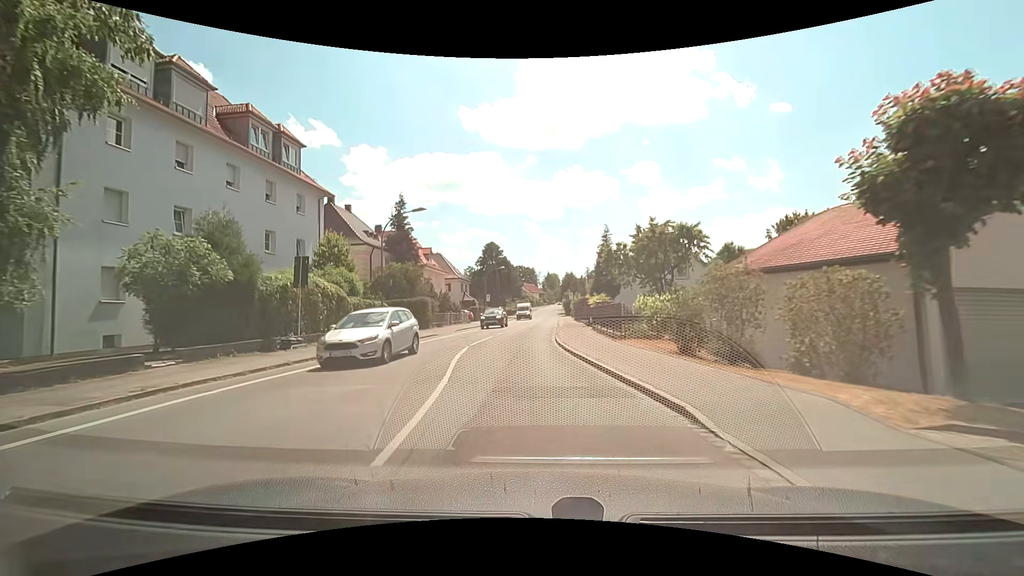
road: tertiary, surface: asphalt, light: Day
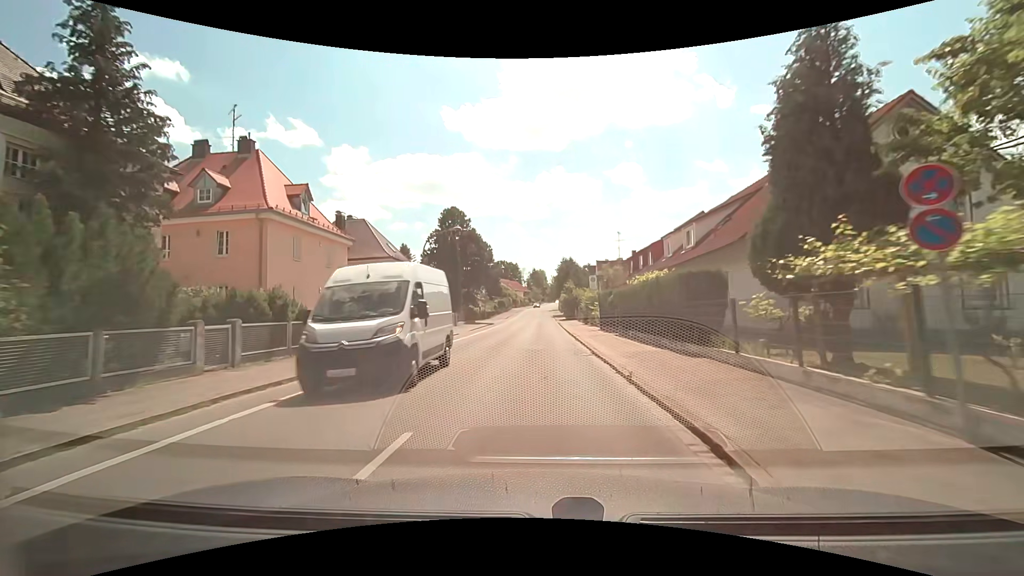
(-0.6, +33.7) m; +1°
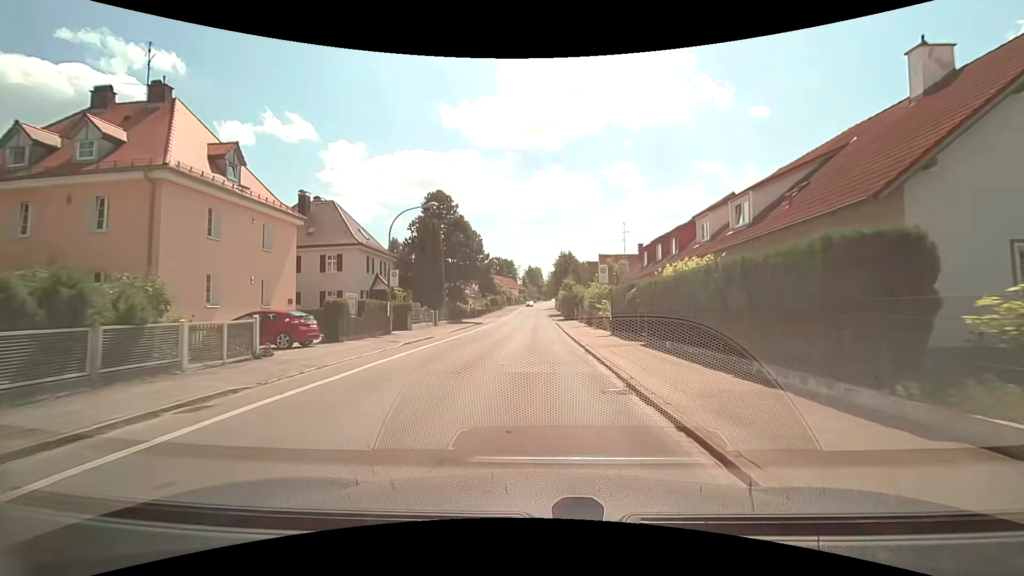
(0.0, +7.2) m; 0°
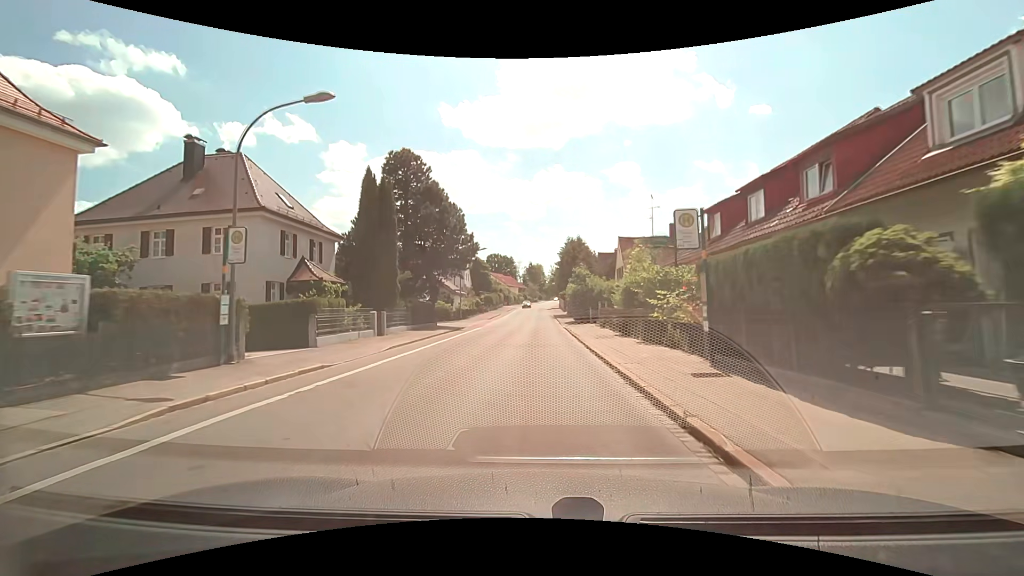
(0.0, +14.3) m; 0°
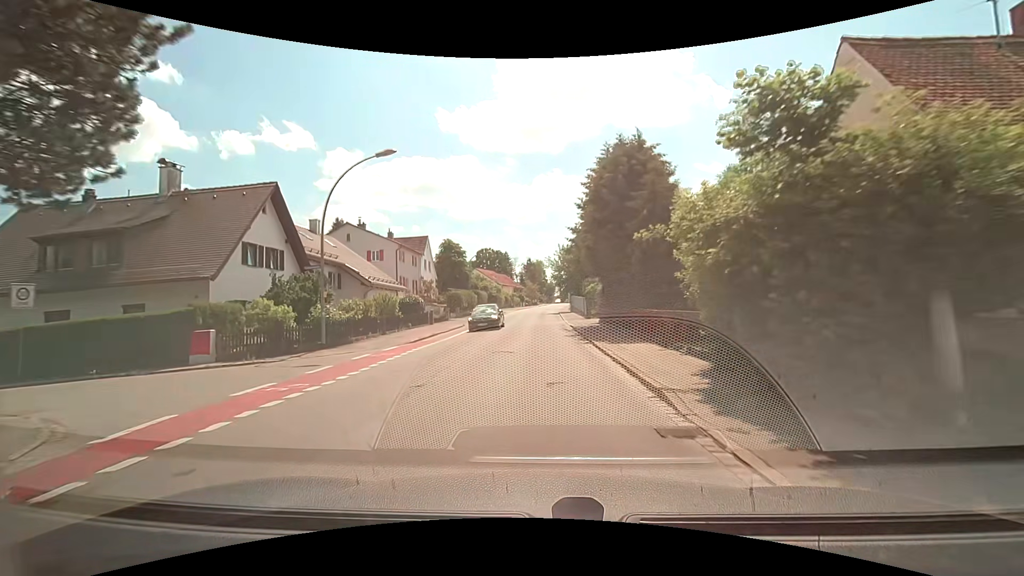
(+0.4, +35.4) m; +1°
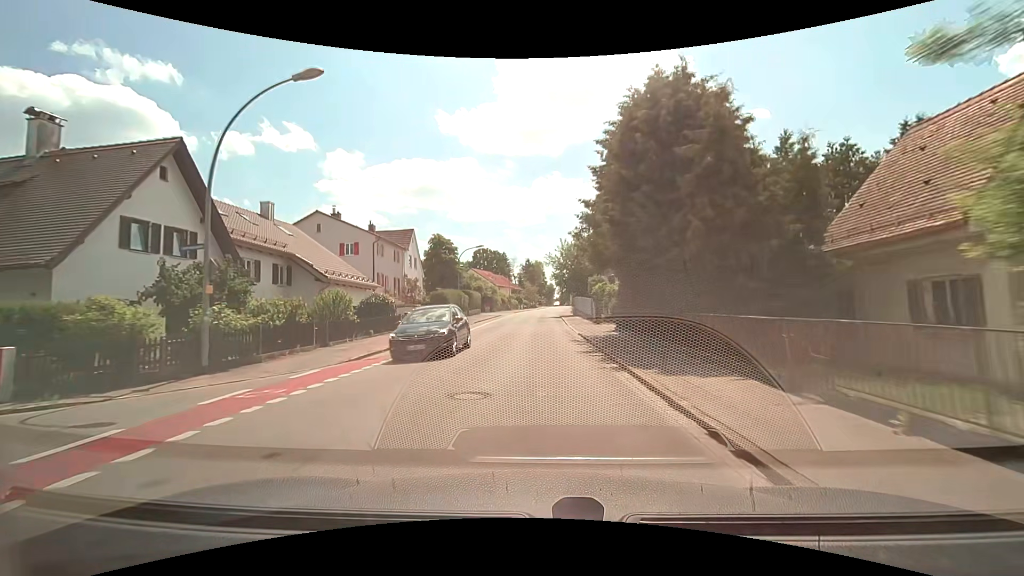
(-0.1, +7.1) m; -1°
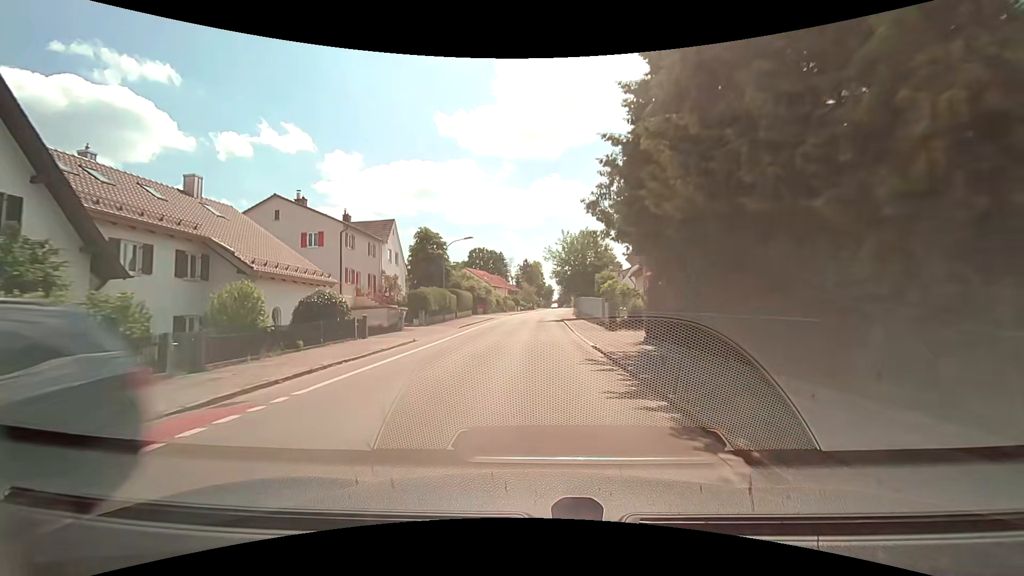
(0.0, +7.1) m; 0°
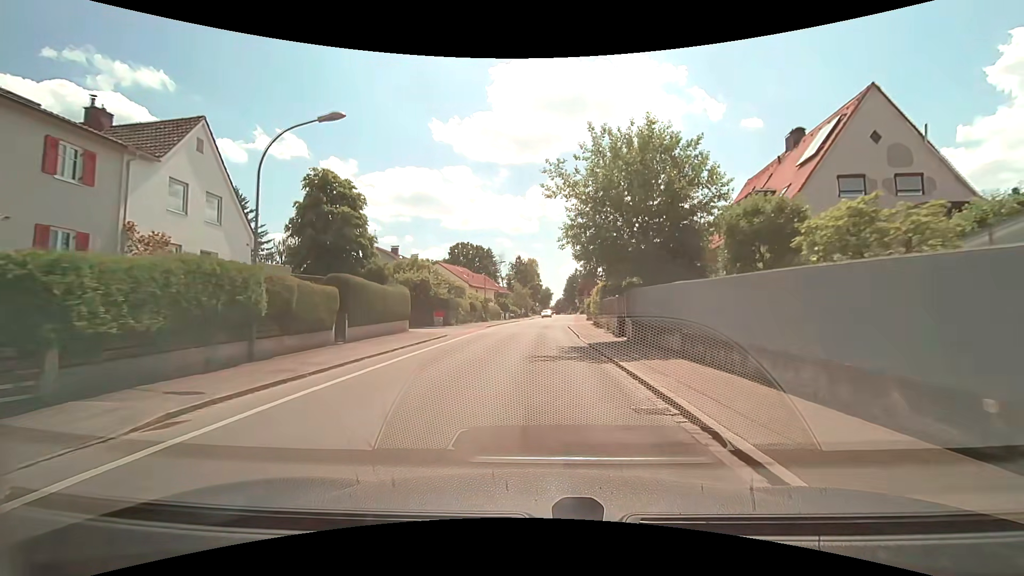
(+0.3, +28.5) m; +1°
(0, +10) (0, +20) (0, +30) (+1, +40) (+1, +50) (+2, +60) (+3, +70) (+3, +80) (+4, +90) (+5, +100) m
